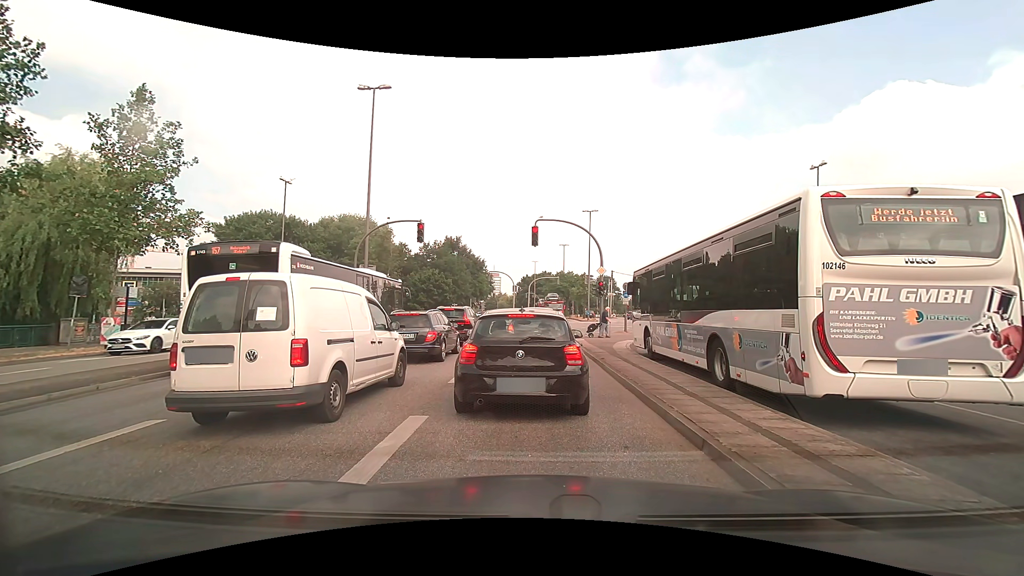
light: Day
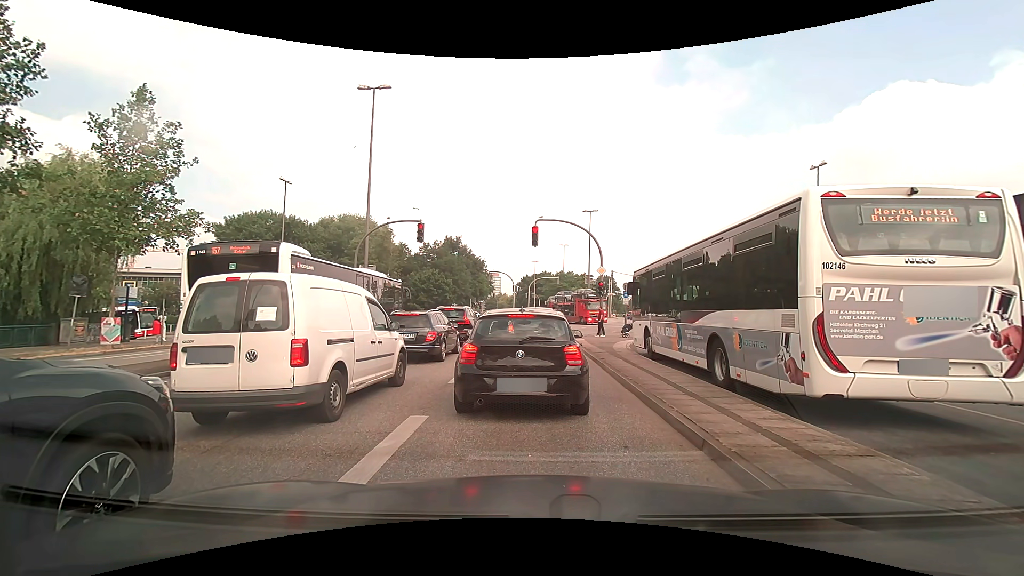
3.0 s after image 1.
(0.0, 0.0) m; 0°
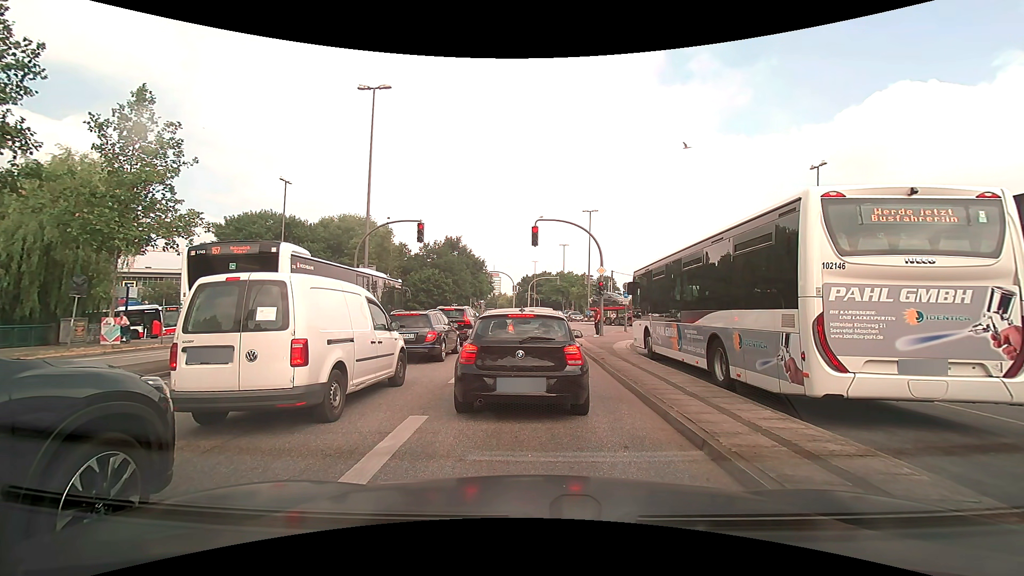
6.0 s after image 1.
(0.0, 0.0) m; 0°
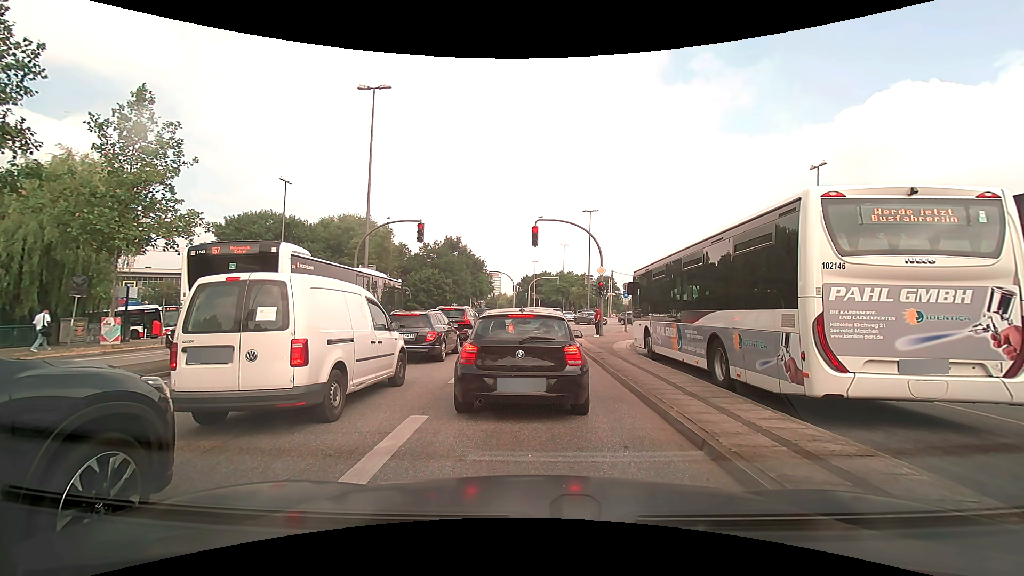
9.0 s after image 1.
(0.0, 0.0) m; 0°
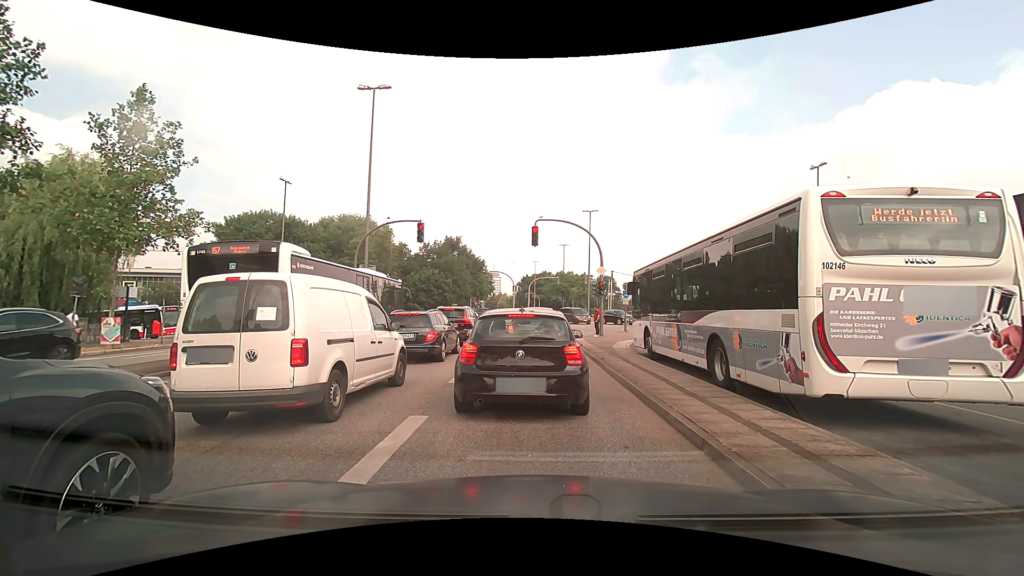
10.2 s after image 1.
(0.0, 0.0) m; 0°
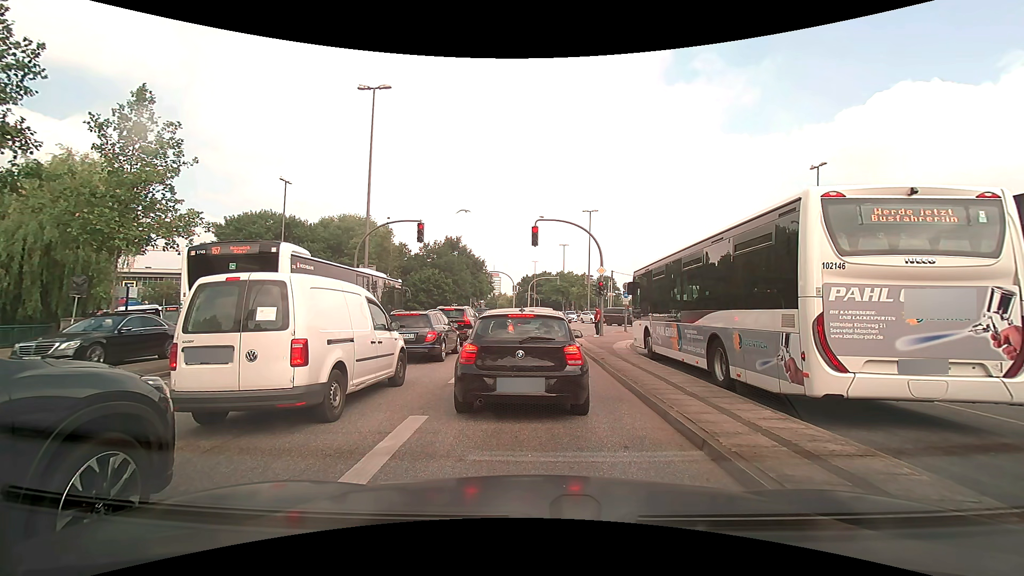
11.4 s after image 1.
(0.0, 0.0) m; 0°
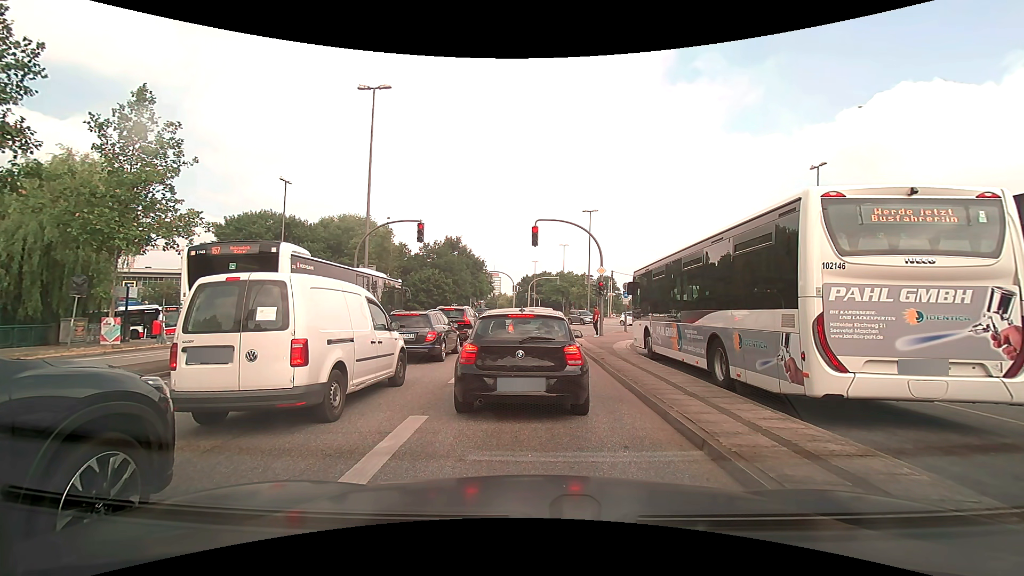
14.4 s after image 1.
(0.0, 0.0) m; 0°
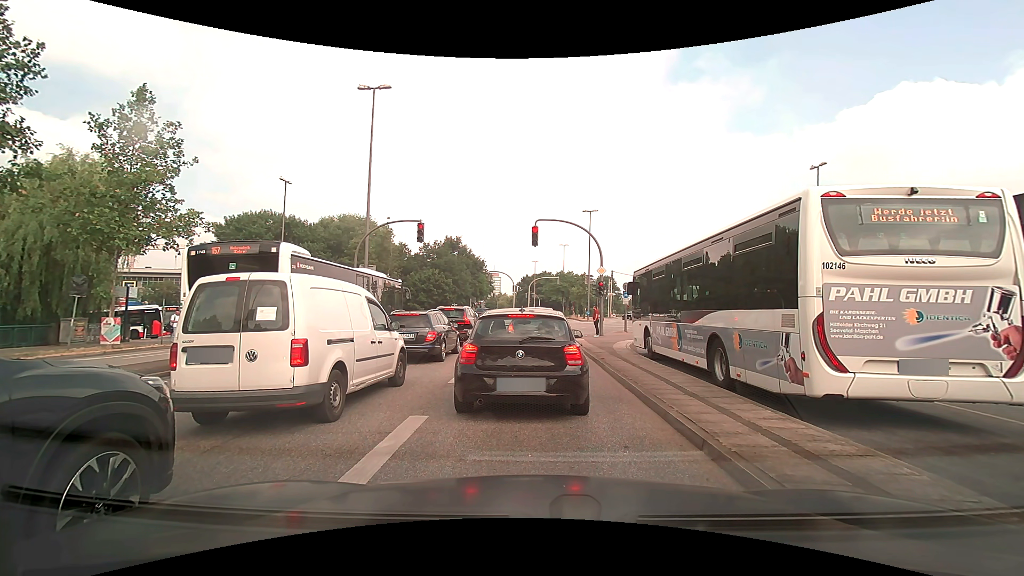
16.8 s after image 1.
(0.0, 0.0) m; 0°
(0, +10) (+1, +20) (+1, +30) (+4, +40) (+8, +49) (+11, +58) (+14, +68) (+16, +78) (+17, +88) (+17, +98) m
